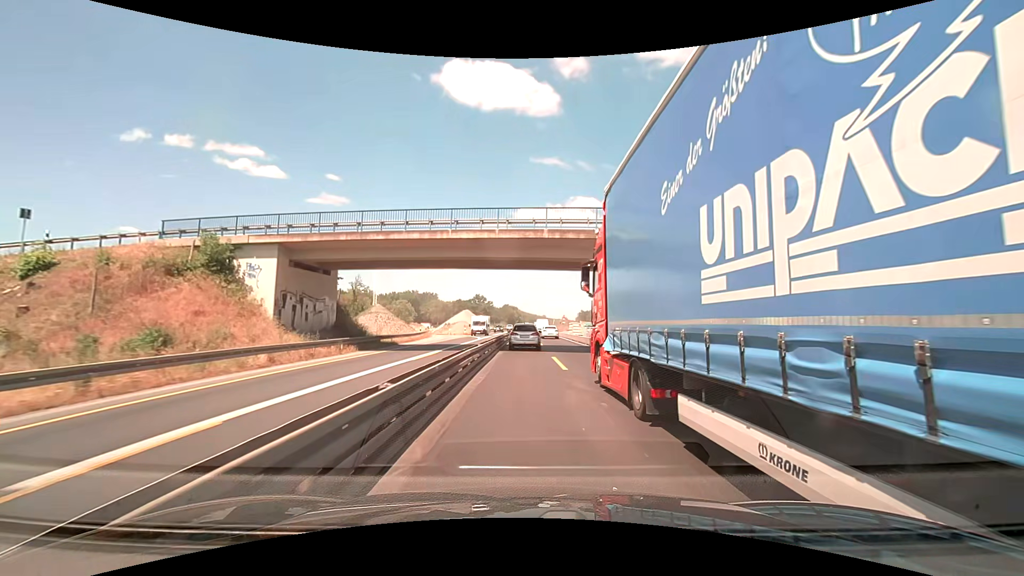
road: motorway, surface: asphalt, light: Day
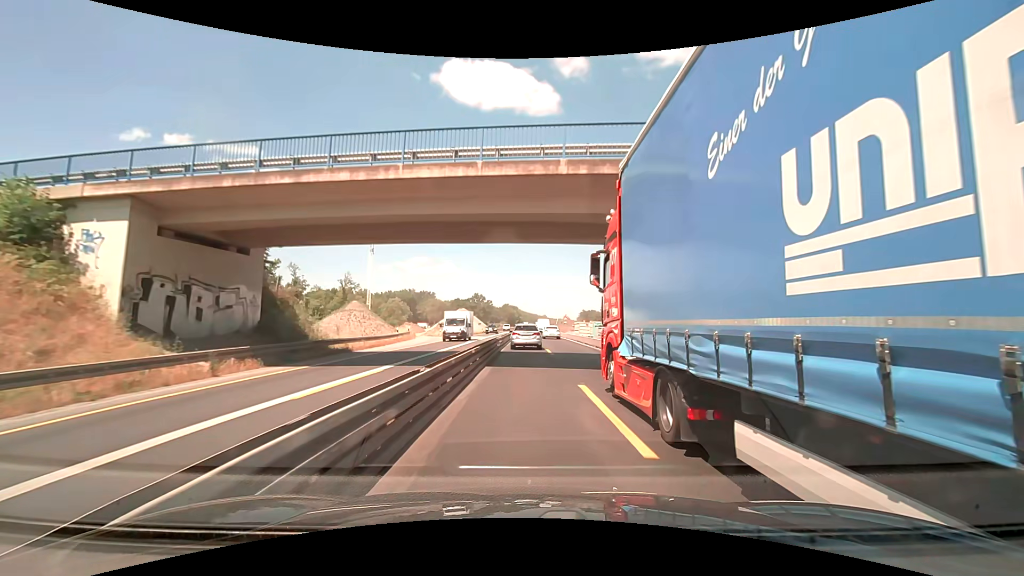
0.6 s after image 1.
(-0.1, +10.3) m; -1°
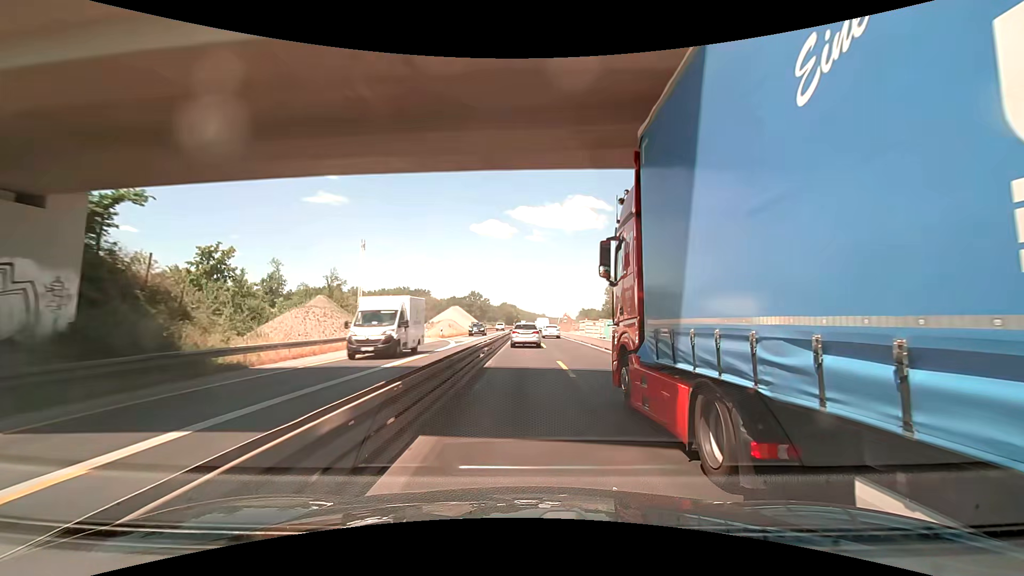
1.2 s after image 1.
(0.0, +10.4) m; 0°
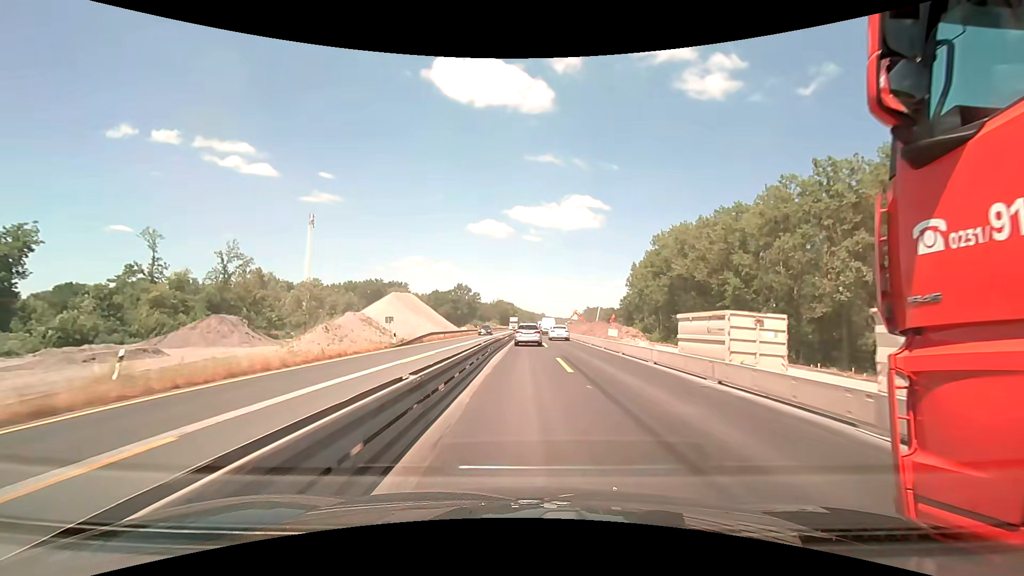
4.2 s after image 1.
(-0.1, +52.9) m; 0°
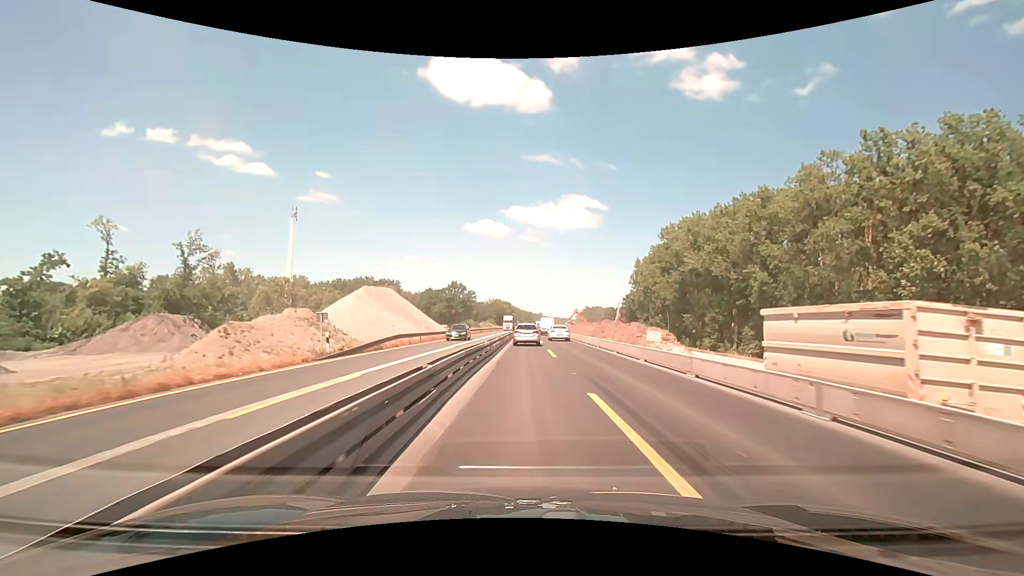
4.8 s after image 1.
(+0.1, +10.7) m; 0°
(0, +10) (0, +20) (0, +30) (0, +40) (0, +50) (0, +60) (0, +70) (+1, +80) (+1, +90) (+1, +100) m
